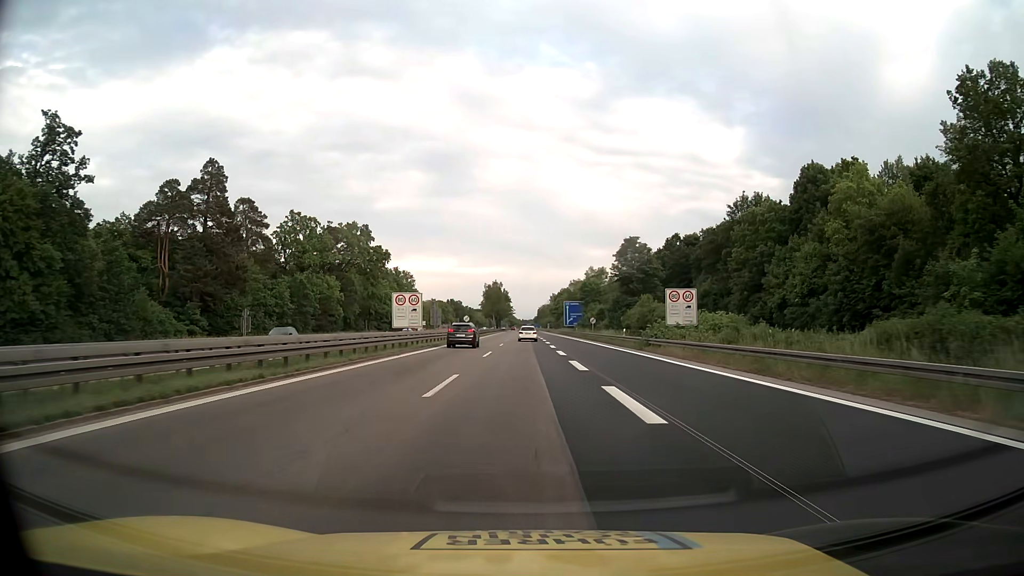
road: motorway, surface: asphalt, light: Day
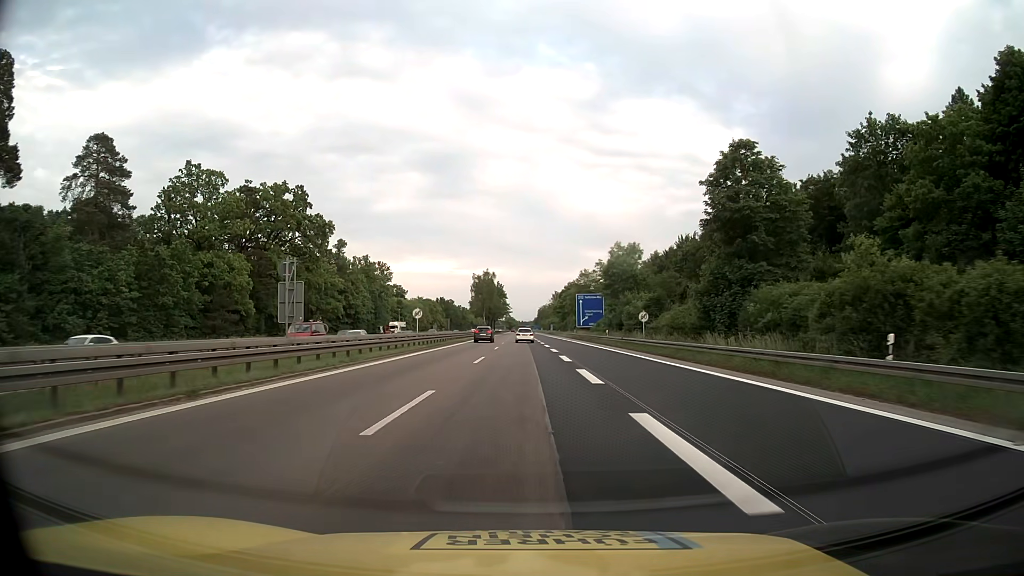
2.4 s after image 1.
(+0.1, +40.9) m; 0°
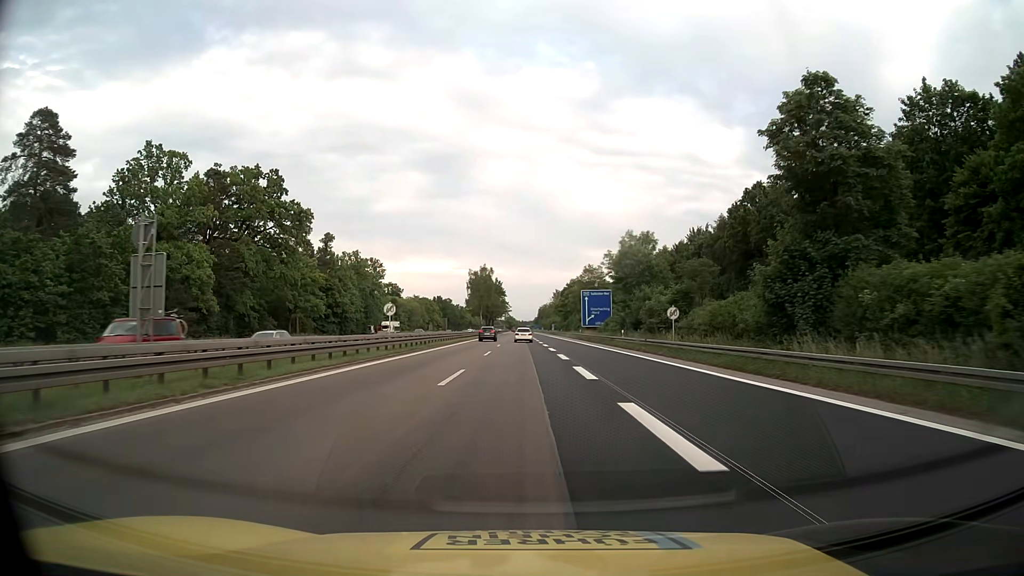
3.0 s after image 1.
(0.0, +10.6) m; 0°
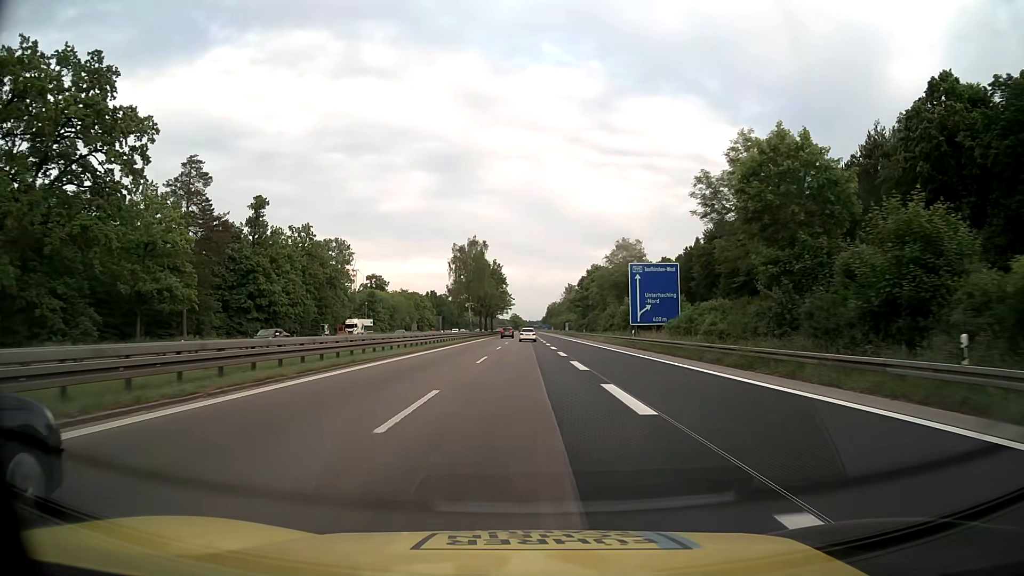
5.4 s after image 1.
(-0.3, +43.9) m; -1°
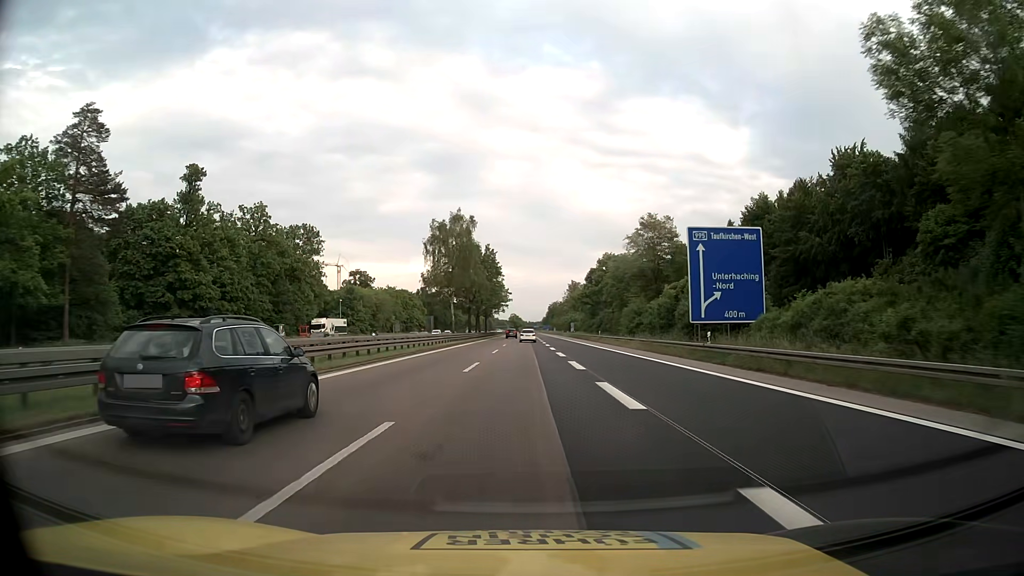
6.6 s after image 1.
(0.0, +23.3) m; 0°
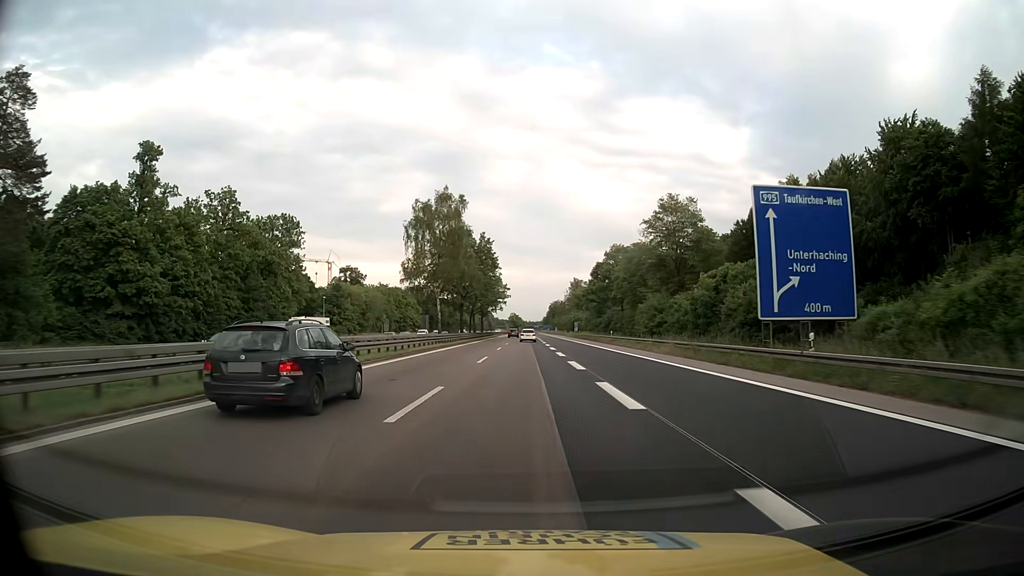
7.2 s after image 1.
(0.0, +12.1) m; 0°
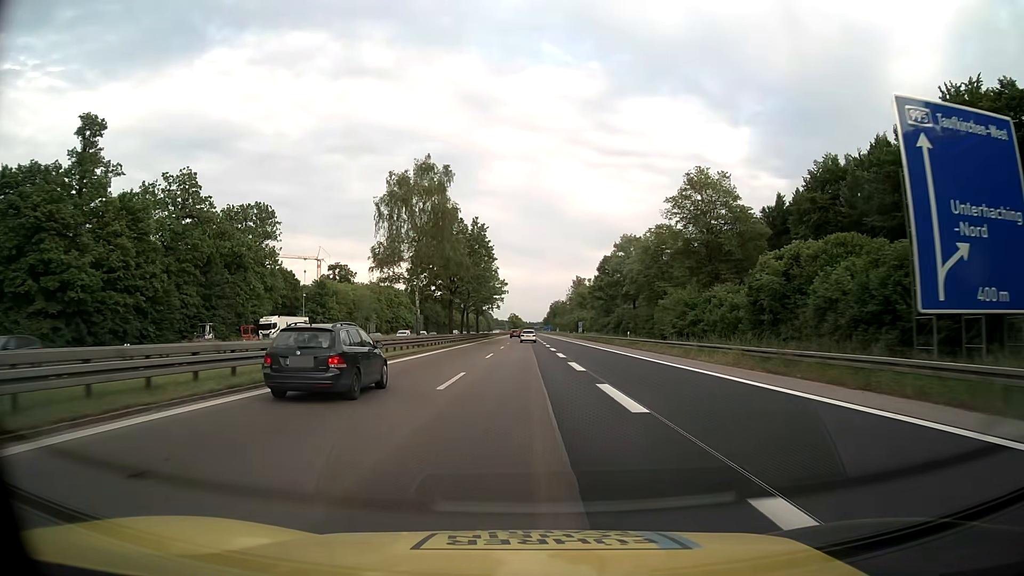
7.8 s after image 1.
(0.0, +12.4) m; 0°
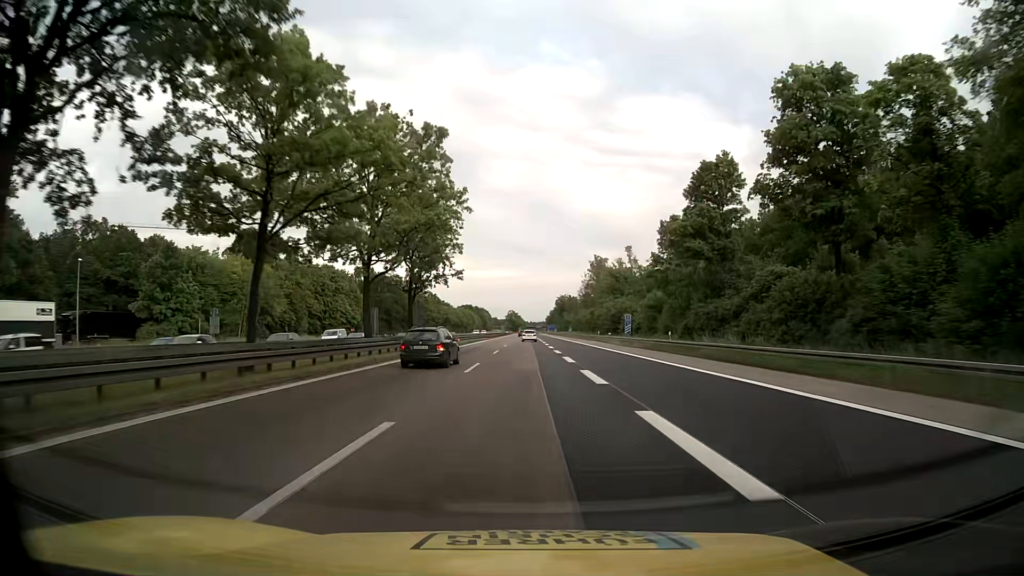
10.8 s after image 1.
(0.0, +66.5) m; 0°
(0, +10) (0, +20) (0, +30) (0, +40) (0, +50) (0, +60) (0, +70) (0, +80) (0, +90) (0, +100) m
